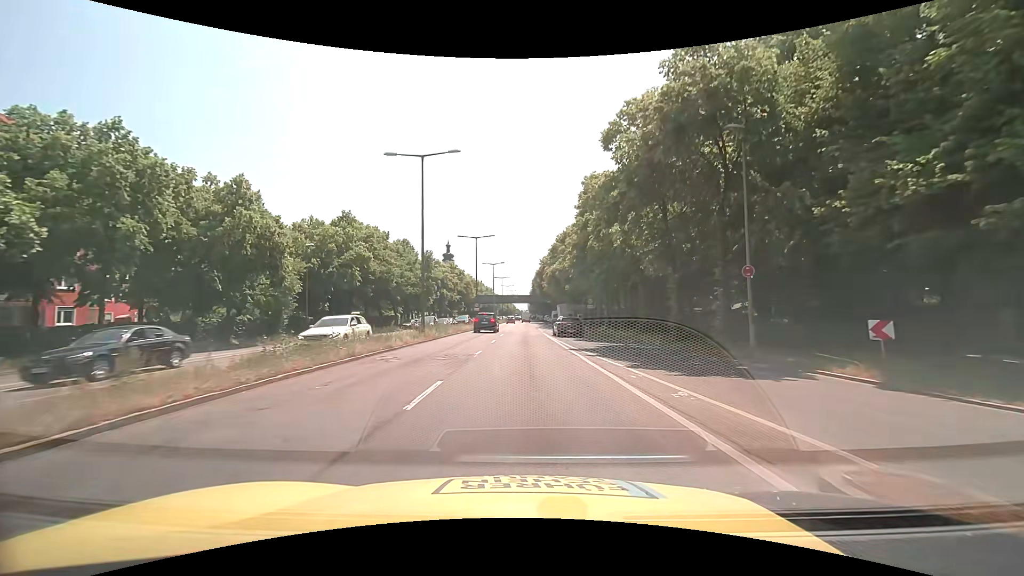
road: trunk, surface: asphalt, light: Day
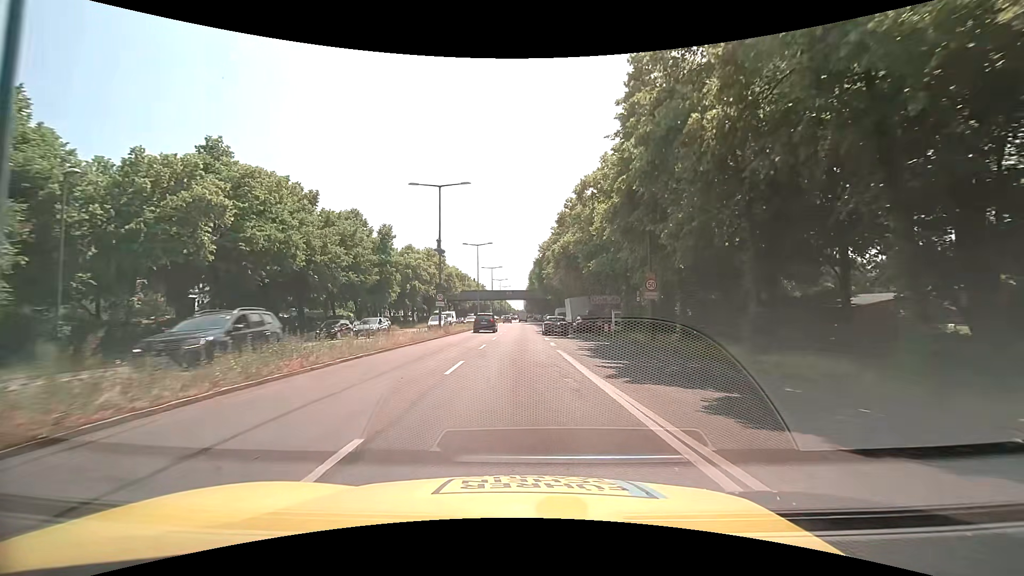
(+0.2, +22.8) m; +1°
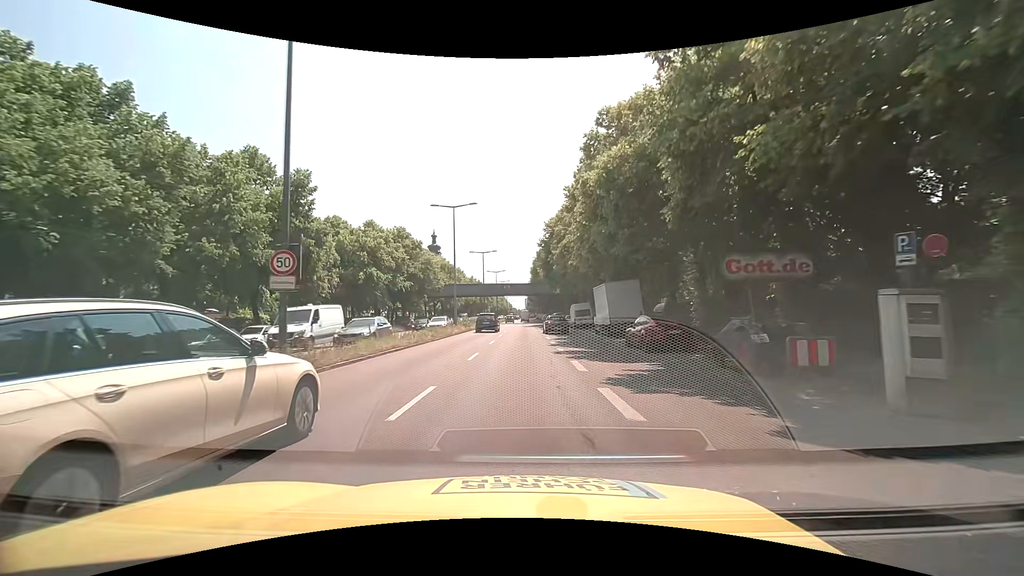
(0.0, +22.8) m; -1°
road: primary
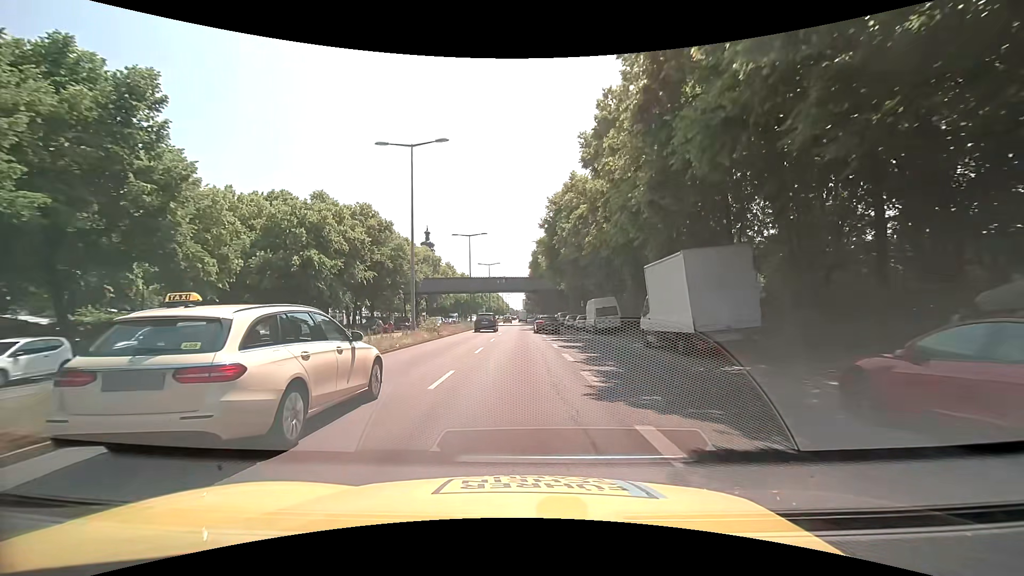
(+0.1, +15.3) m; +1°
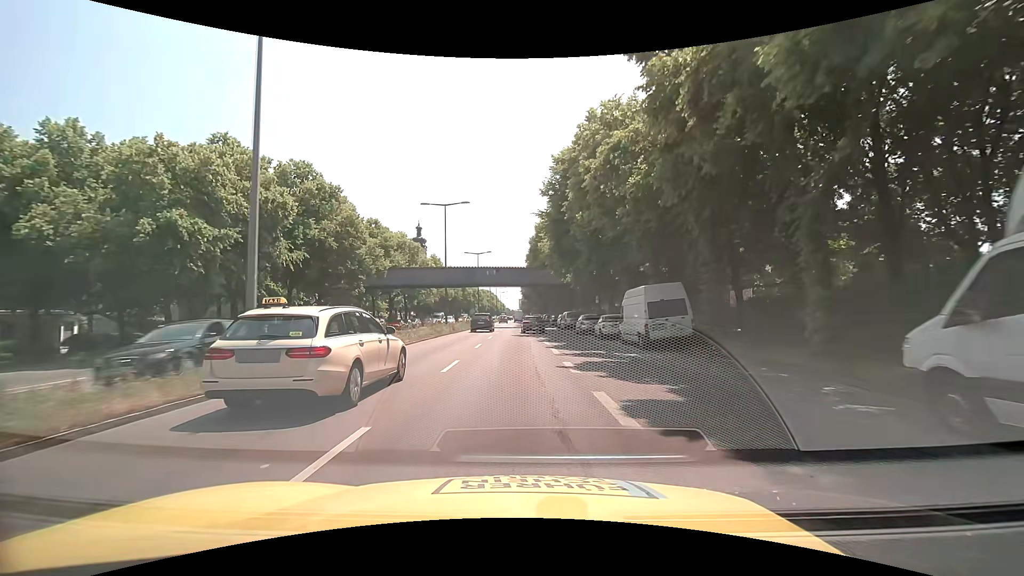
(0.0, +15.3) m; +1°
